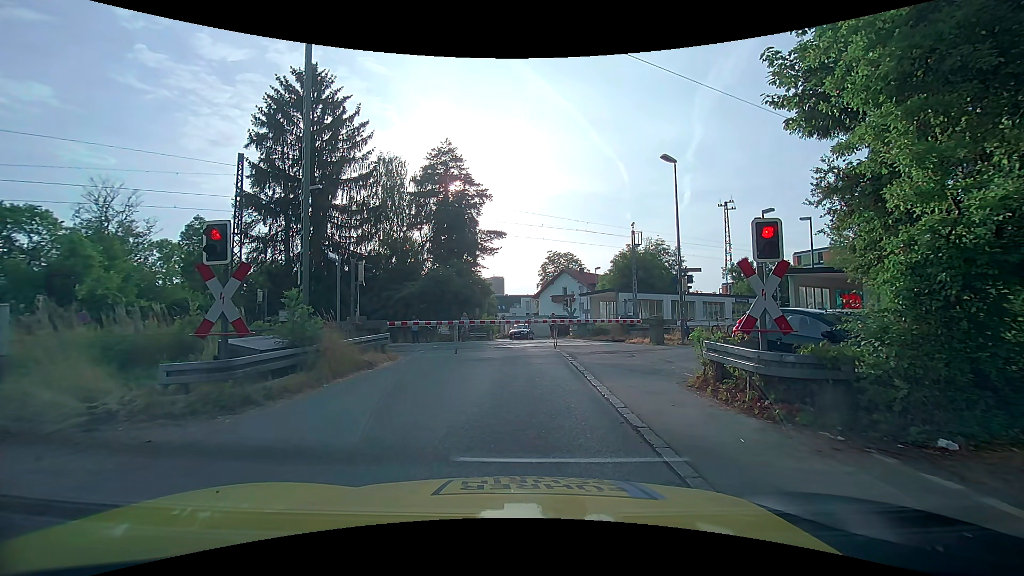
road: unclassified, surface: asphalt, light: Day
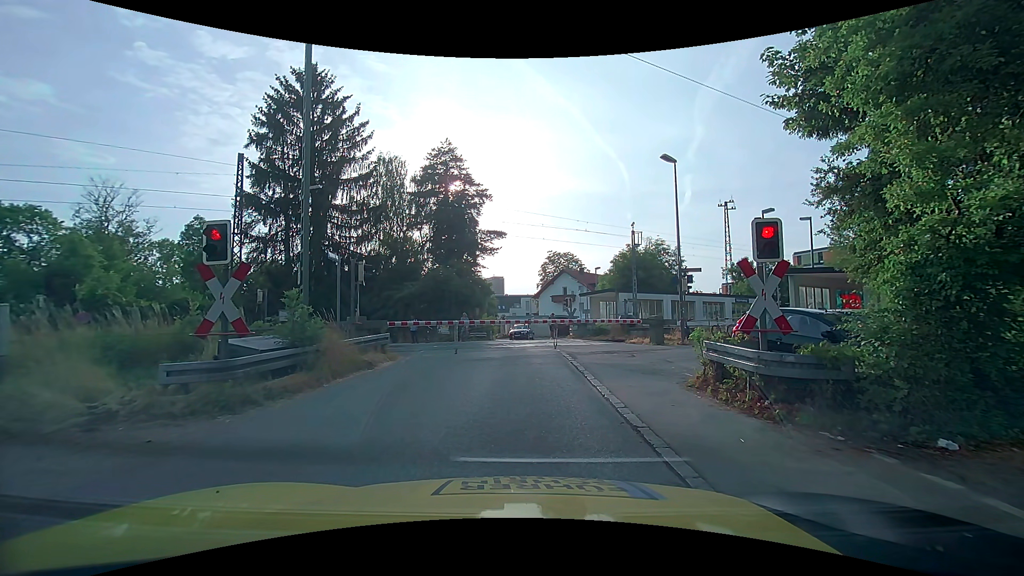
(0.0, 0.0) m; 0°
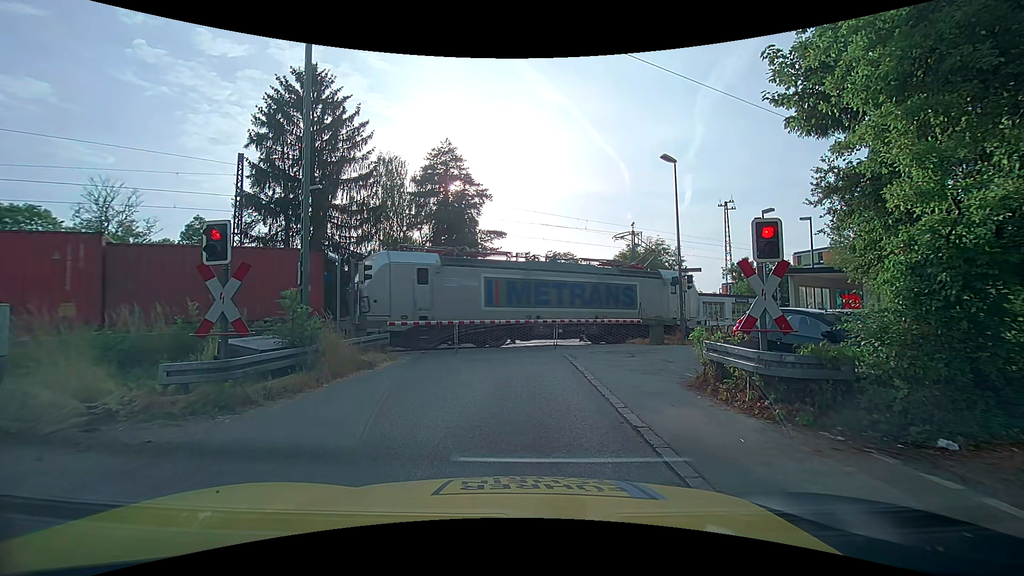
(0.0, 0.0) m; 0°
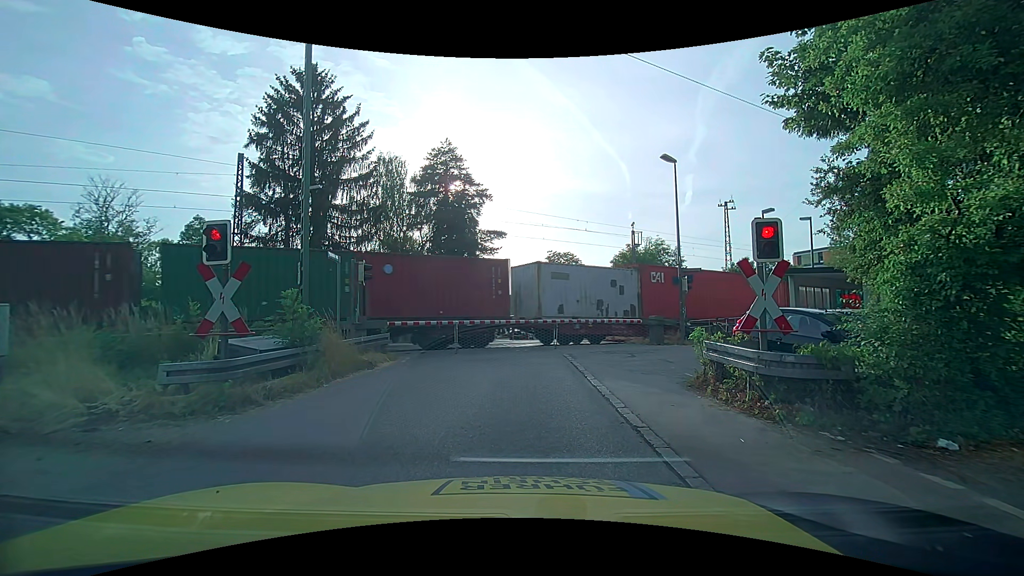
(0.0, 0.0) m; 0°
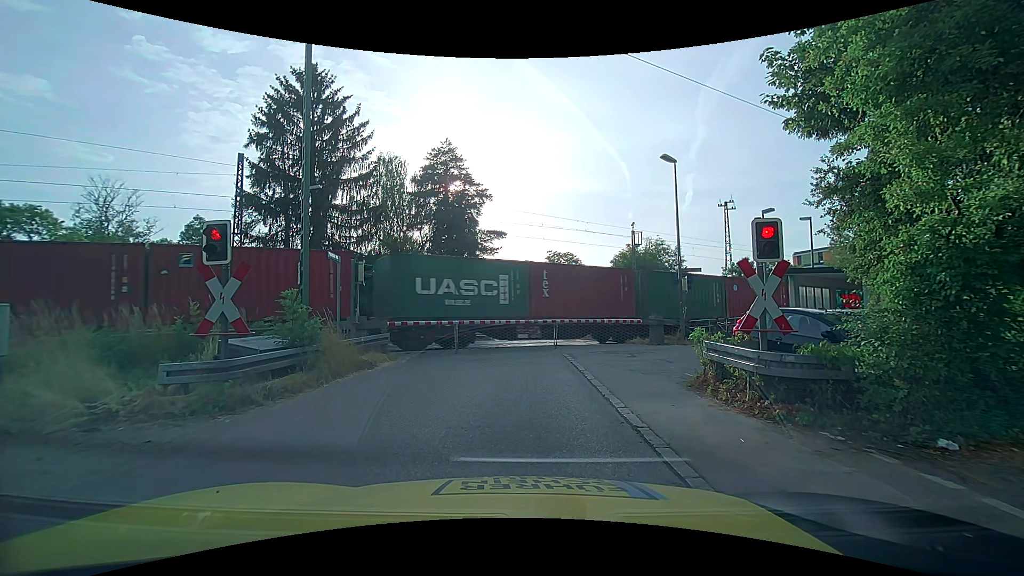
(0.0, 0.0) m; 0°
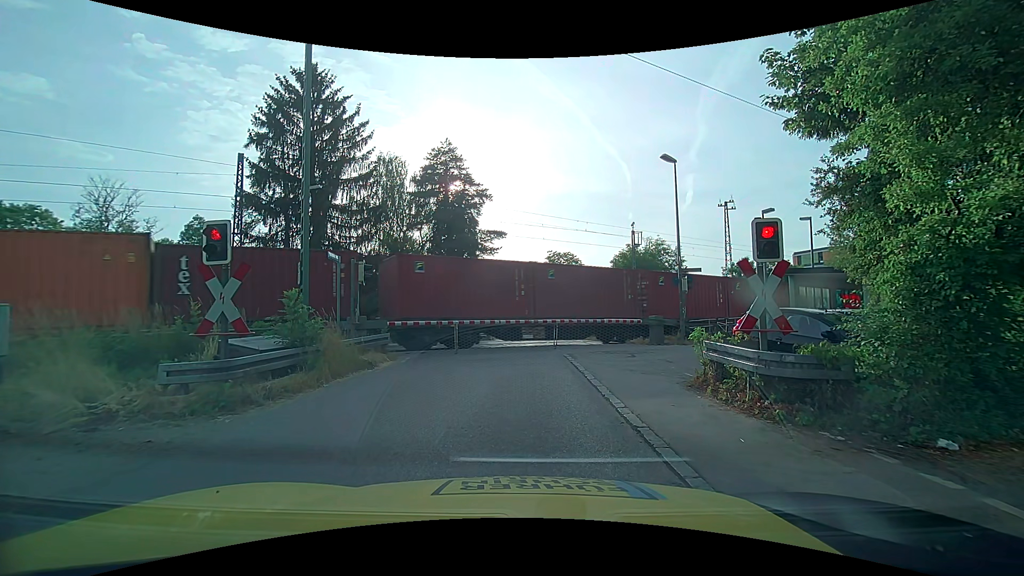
(0.0, 0.0) m; 0°
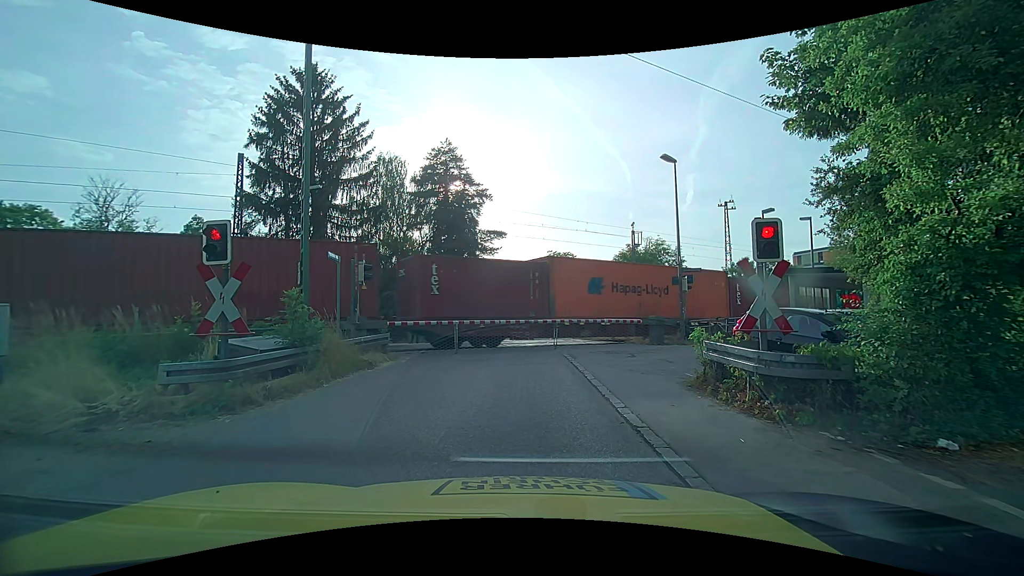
(0.0, 0.0) m; 0°
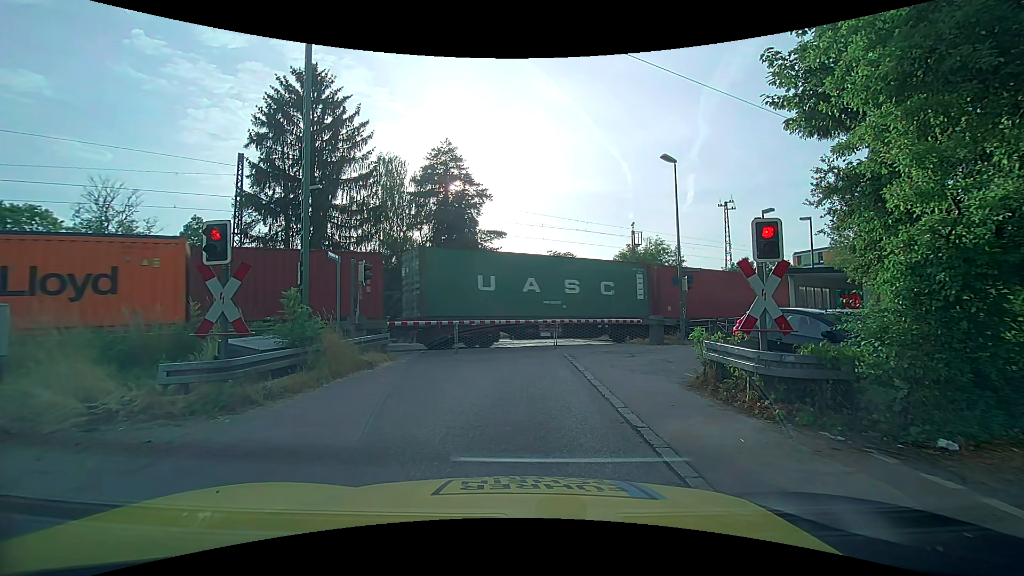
(0.0, 0.0) m; 0°
